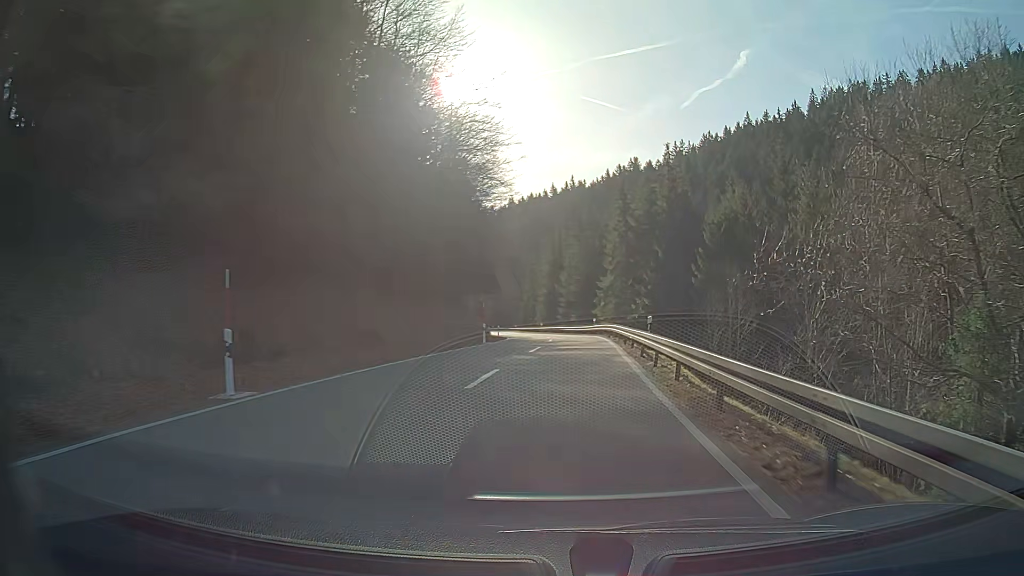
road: secondary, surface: asphalt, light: Day
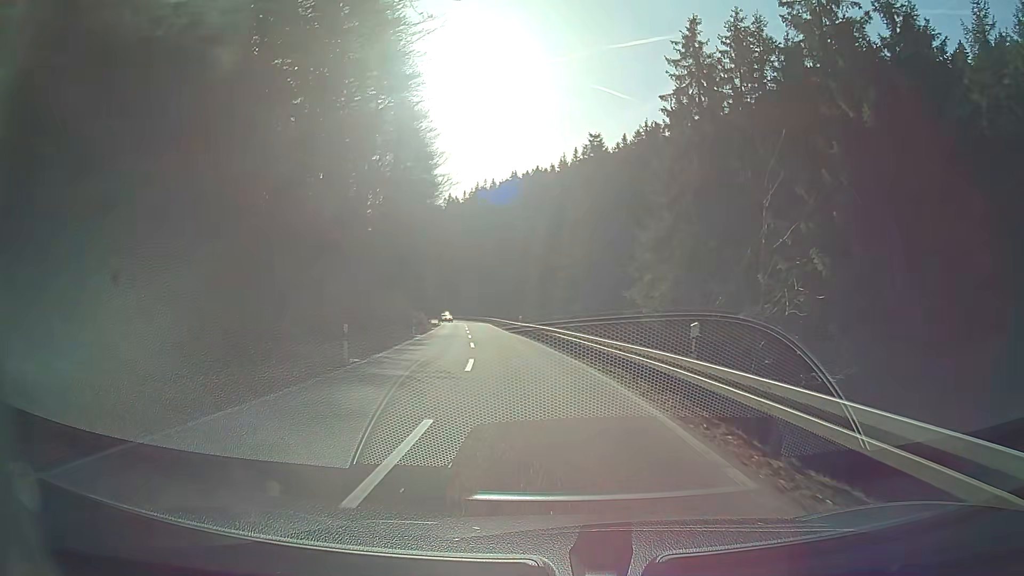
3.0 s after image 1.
(+0.5, +42.8) m; -2°
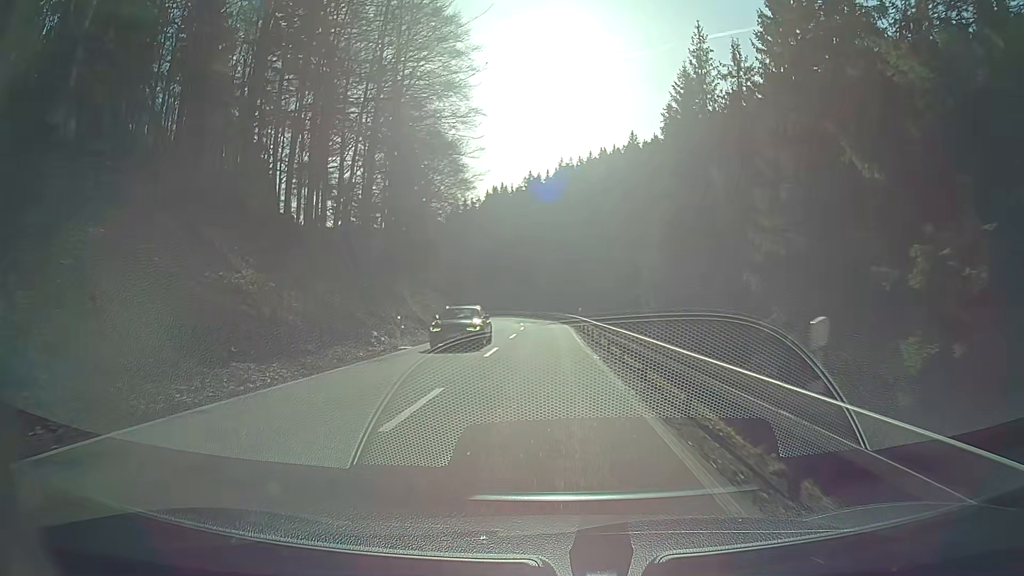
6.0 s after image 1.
(-3.3, +45.1) m; -7°
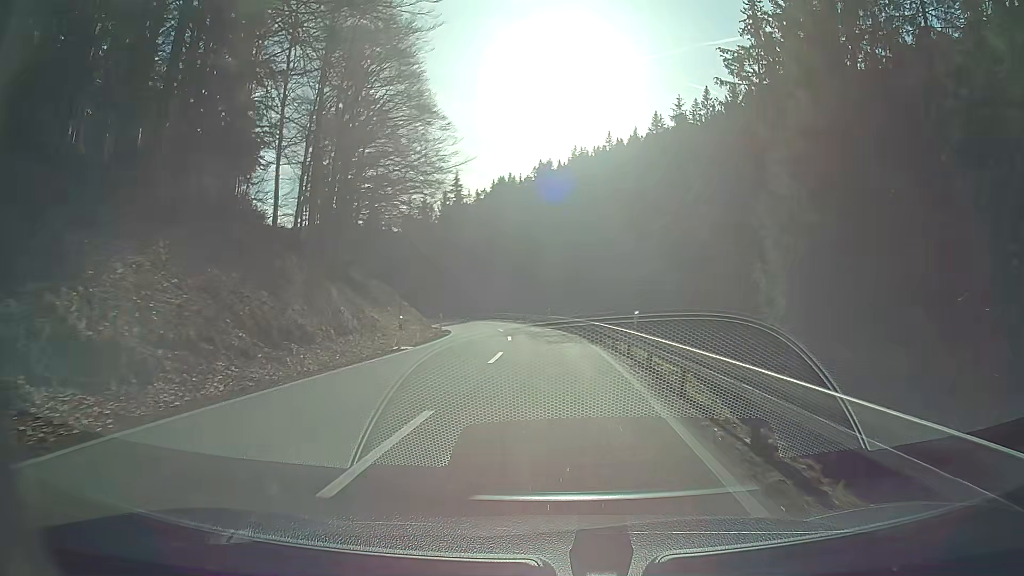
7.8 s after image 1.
(0.0, +26.2) m; 0°
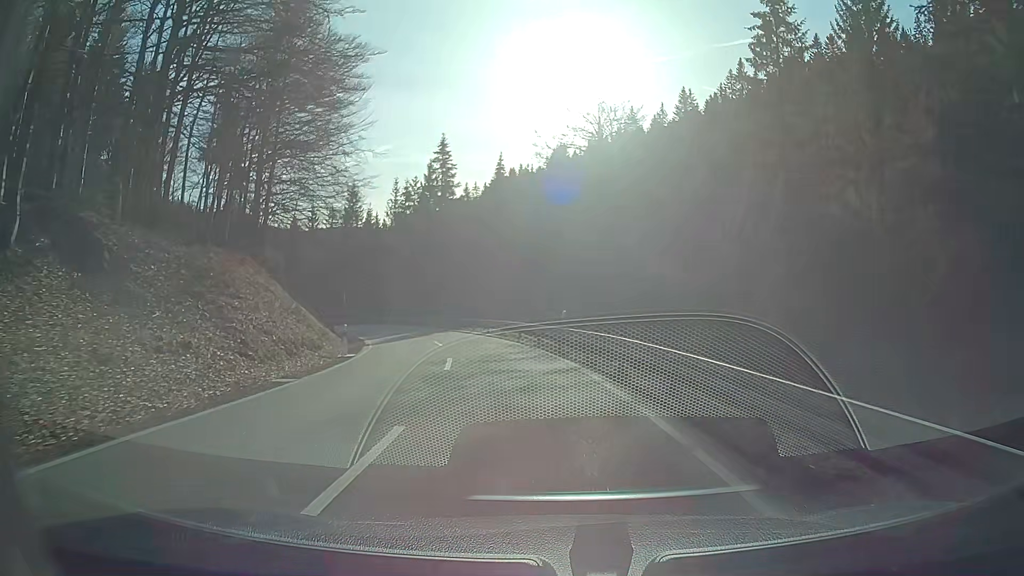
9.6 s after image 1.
(-1.0, +24.6) m; -5°
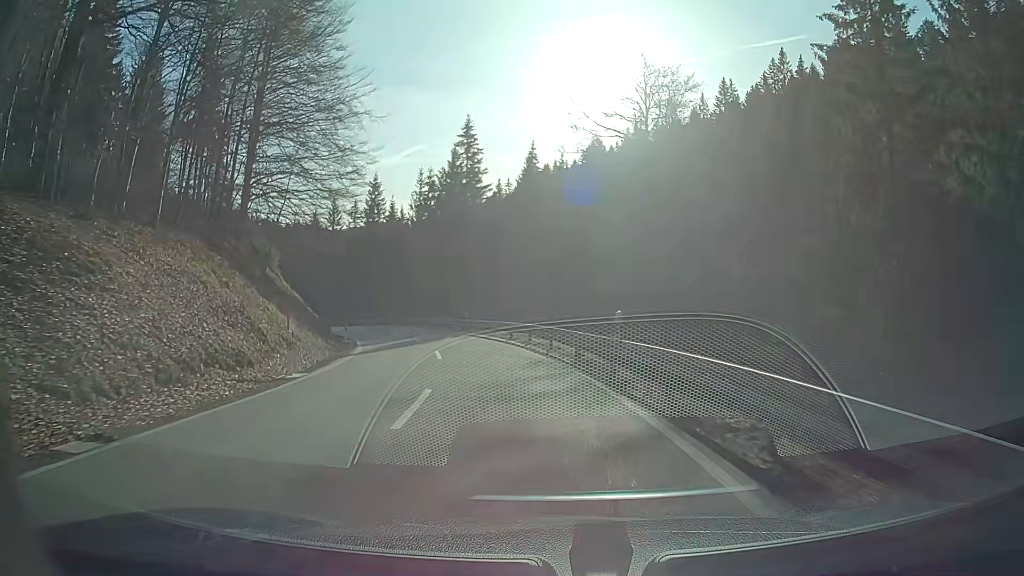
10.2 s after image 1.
(-0.1, +8.0) m; -1°
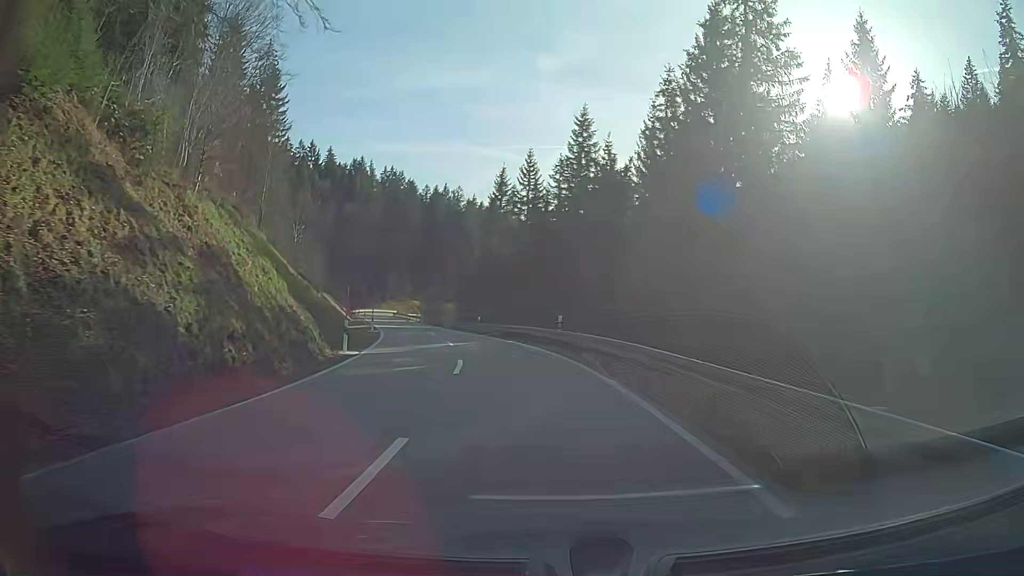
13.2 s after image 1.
(-7.0, +40.3) m; -19°
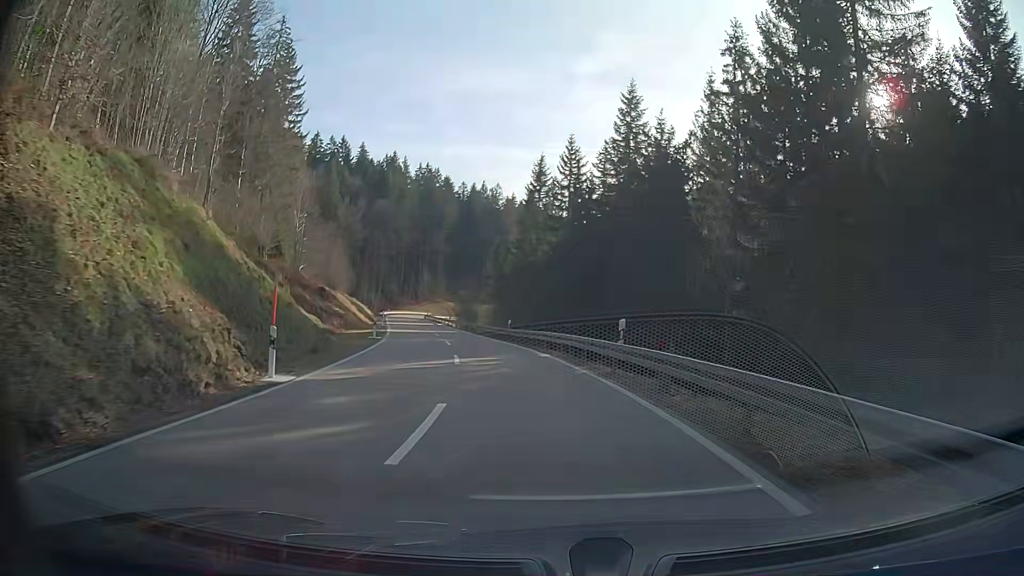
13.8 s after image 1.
(-0.3, +9.2) m; -4°
(0, +10) (-1, +20) (-3, +30) (-5, +40) (-7, +49) (-9, +59) (-11, +69) (-13, +79) (-16, +88) (-18, +98) m
